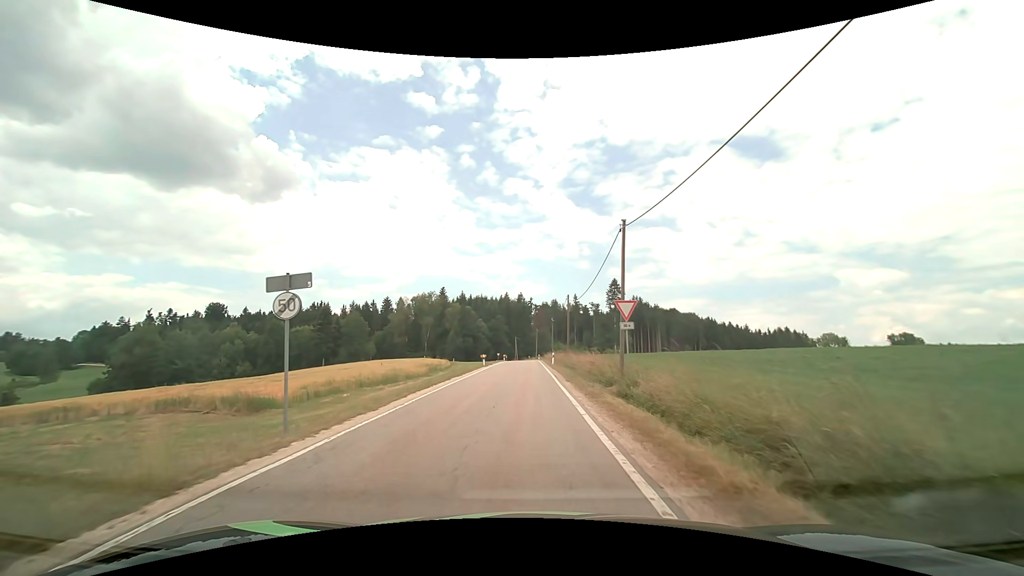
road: tertiary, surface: asphalt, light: Day
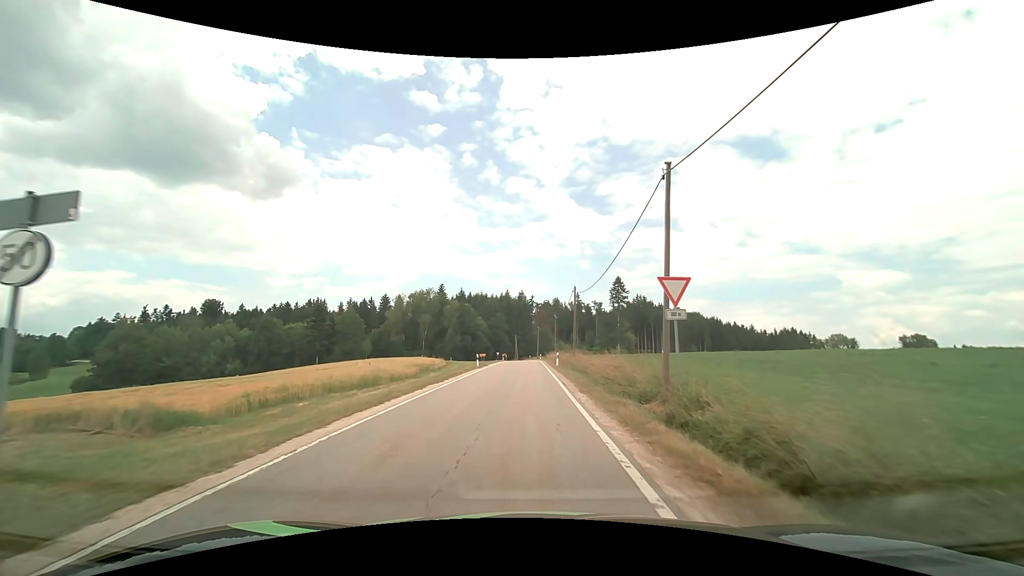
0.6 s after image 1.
(0.0, +5.9) m; 0°
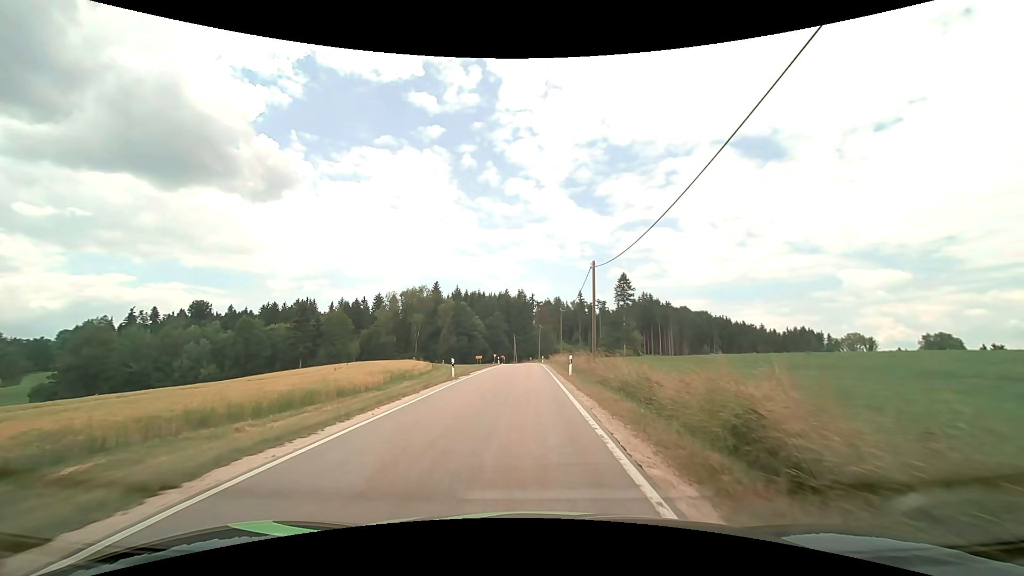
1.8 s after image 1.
(0.0, +12.4) m; 0°
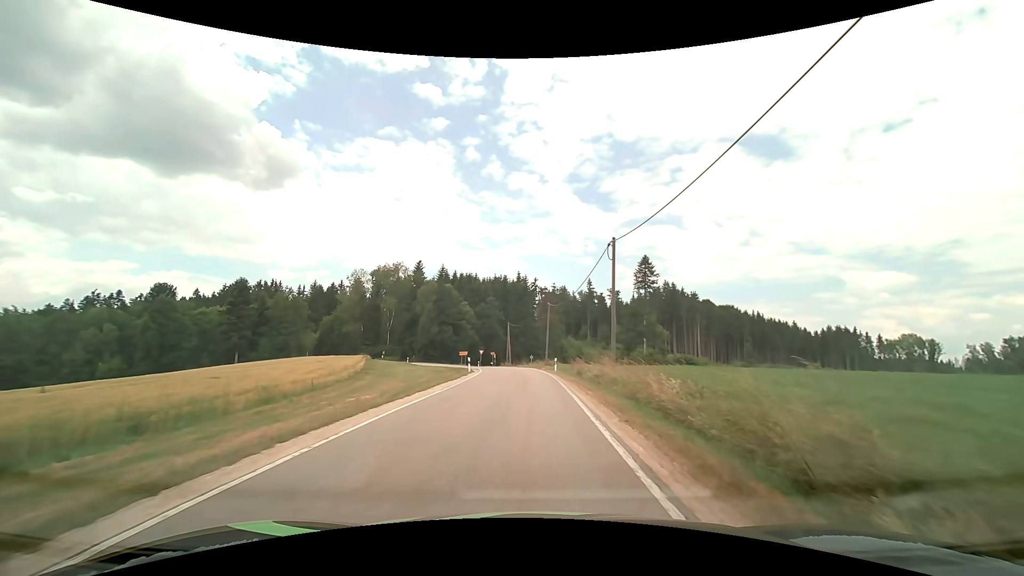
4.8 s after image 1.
(0.0, +34.1) m; 0°
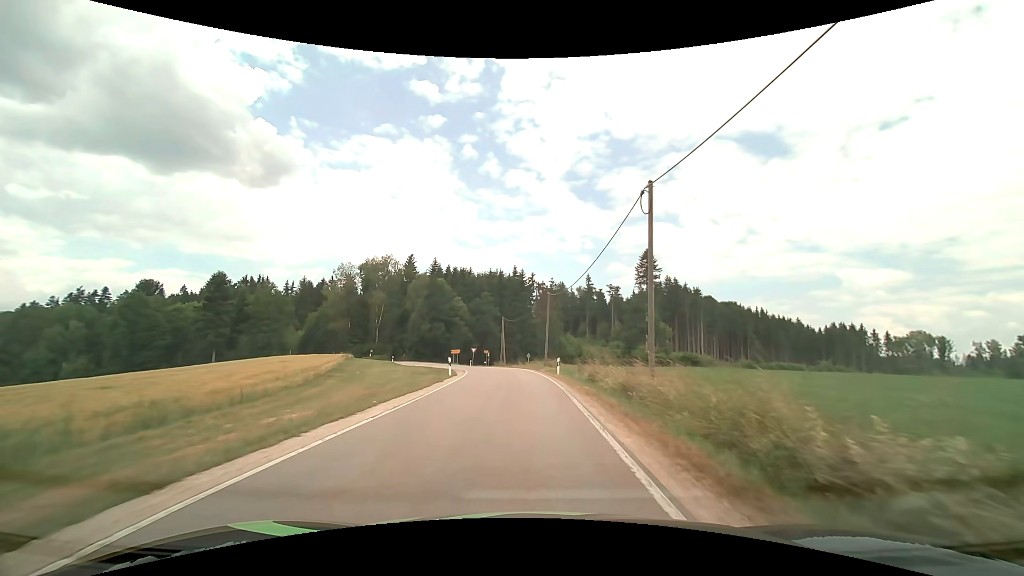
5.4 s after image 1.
(0.0, +7.2) m; 0°
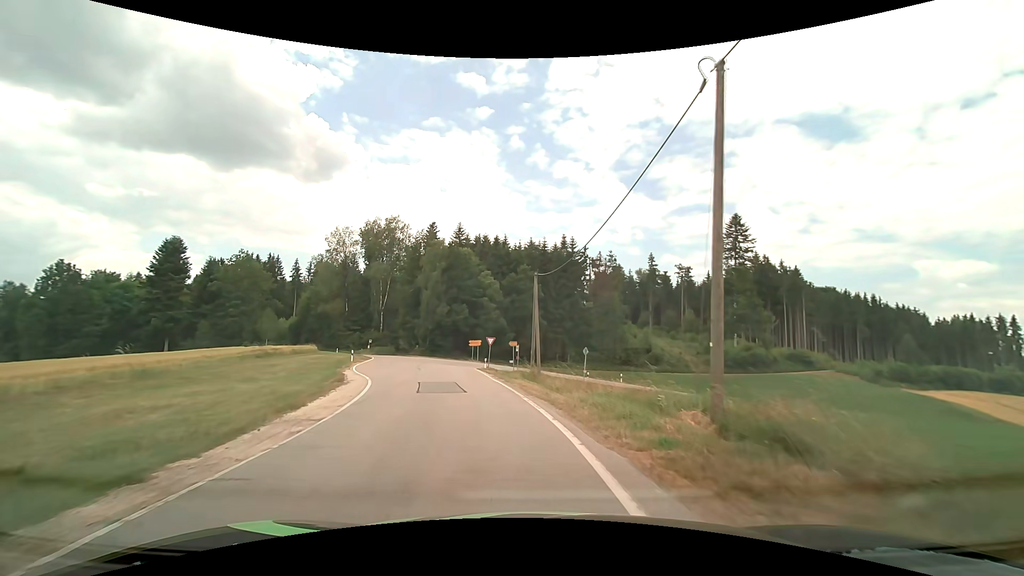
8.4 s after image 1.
(-0.8, +32.2) m; -6°
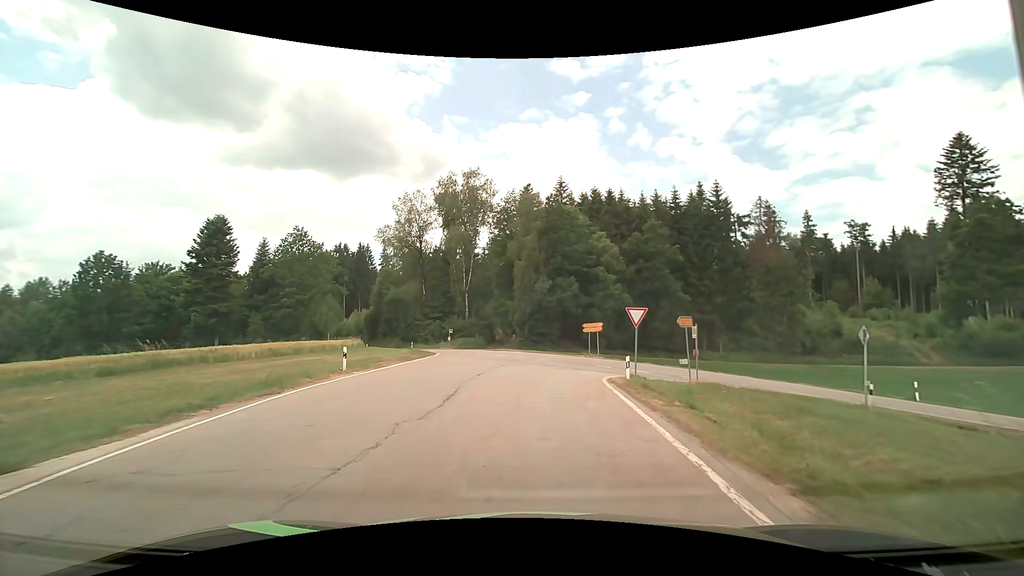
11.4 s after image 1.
(-2.9, +24.1) m; -12°
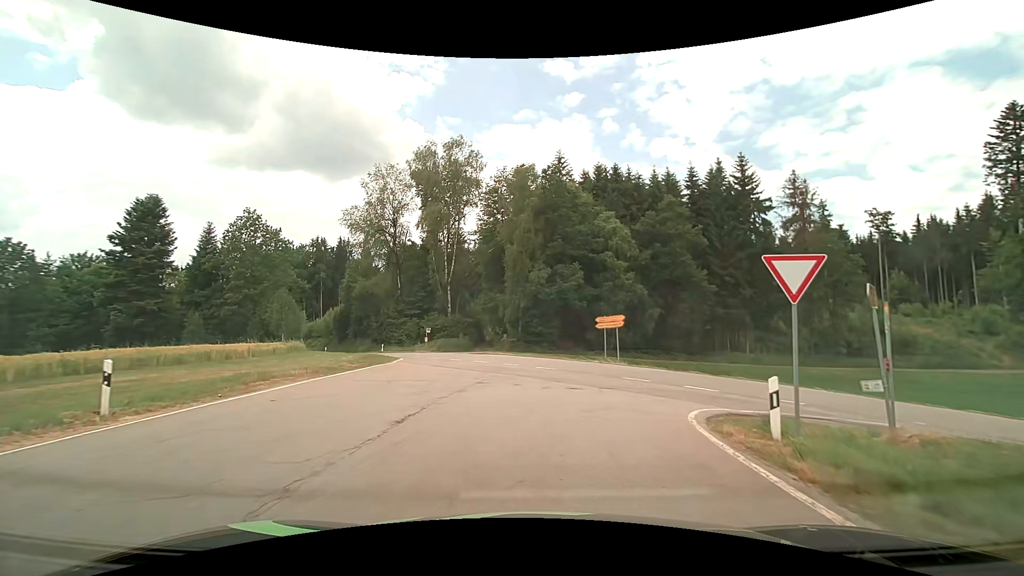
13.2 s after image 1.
(-0.1, +11.5) m; +1°
